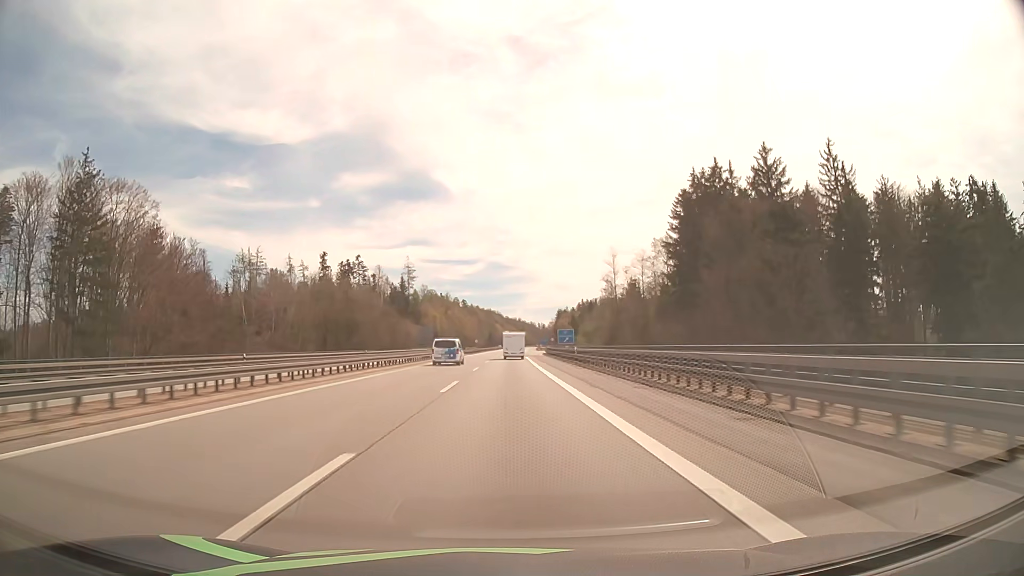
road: motorway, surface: asphalt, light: Day
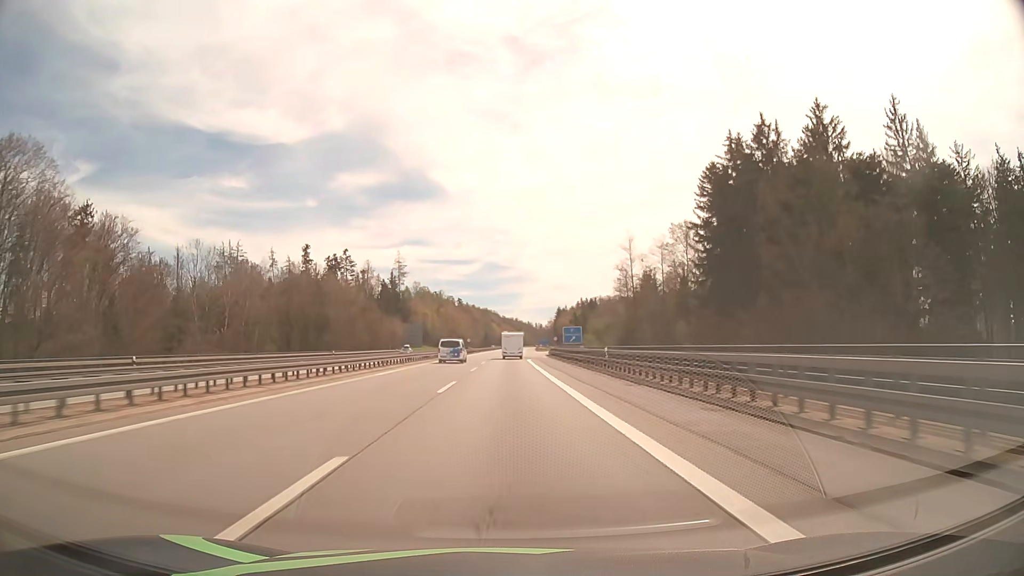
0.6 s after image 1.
(0.0, +17.9) m; 0°
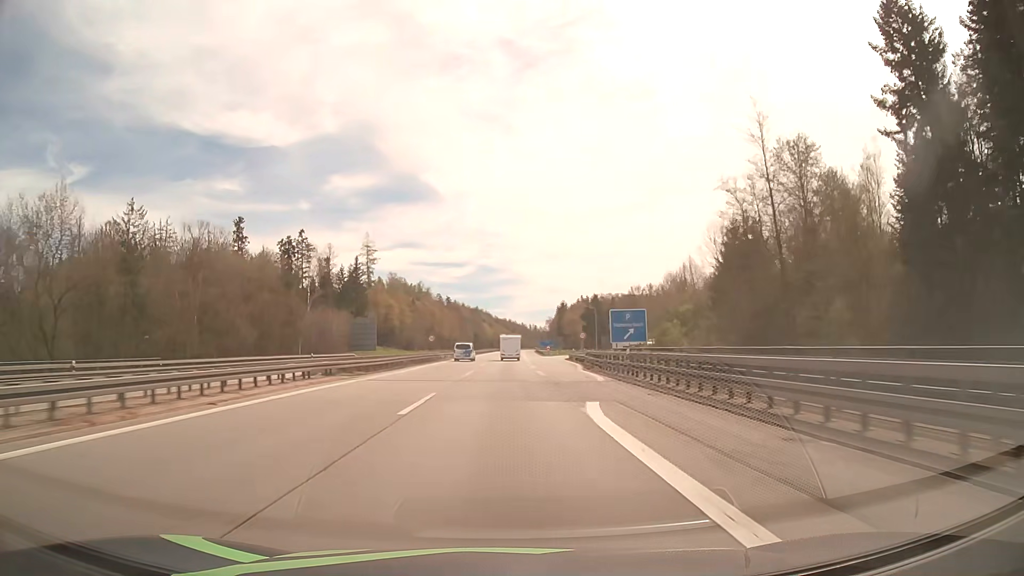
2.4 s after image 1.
(+0.3, +53.5) m; +1°
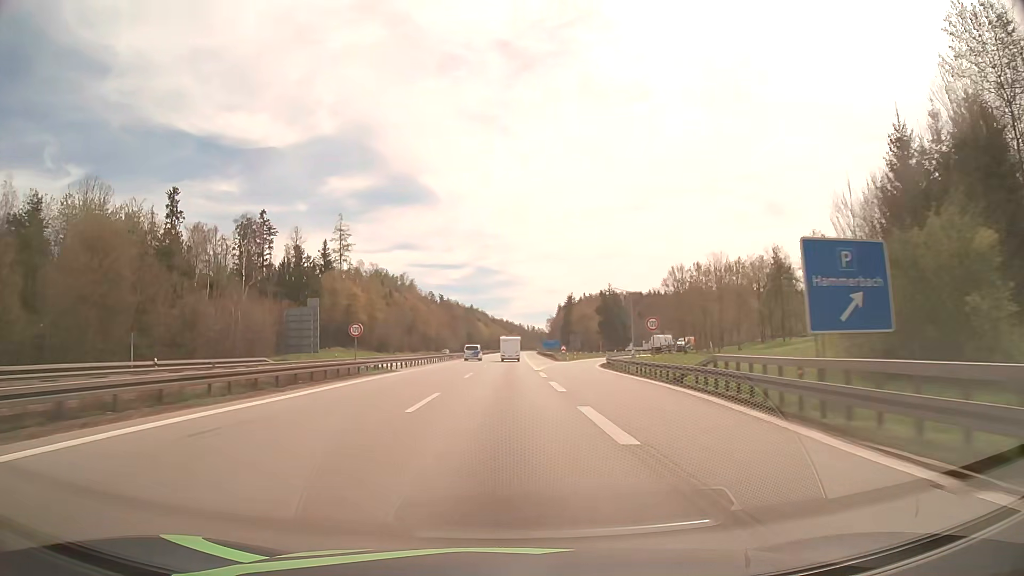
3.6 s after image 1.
(0.0, +35.9) m; 0°
(0, +10) (0, +20) (0, +30) (0, +40) (0, +50) (0, +60) (0, +70) (0, +80) (+1, +90) (+1, +100) m
